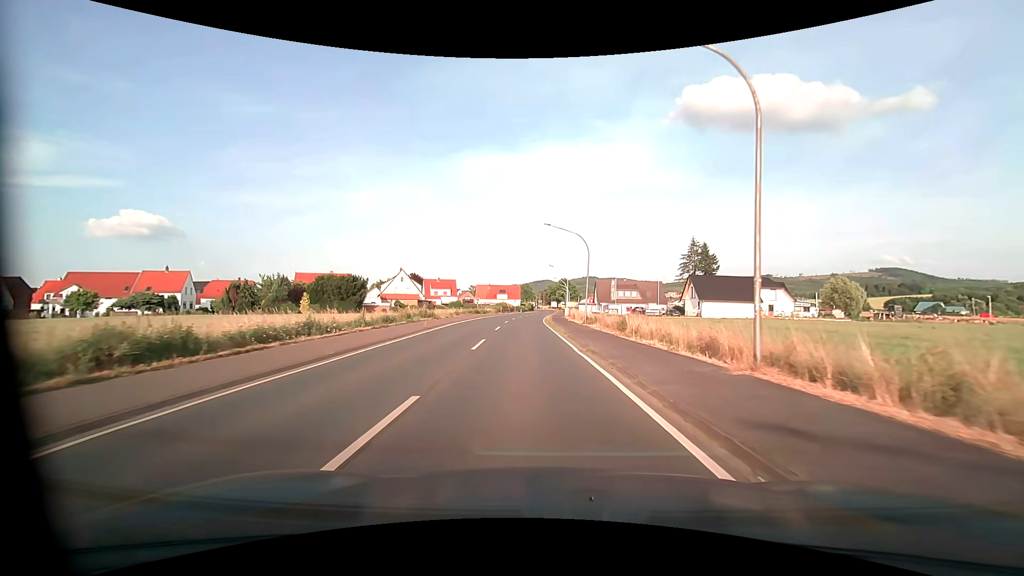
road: primary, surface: asphalt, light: Day
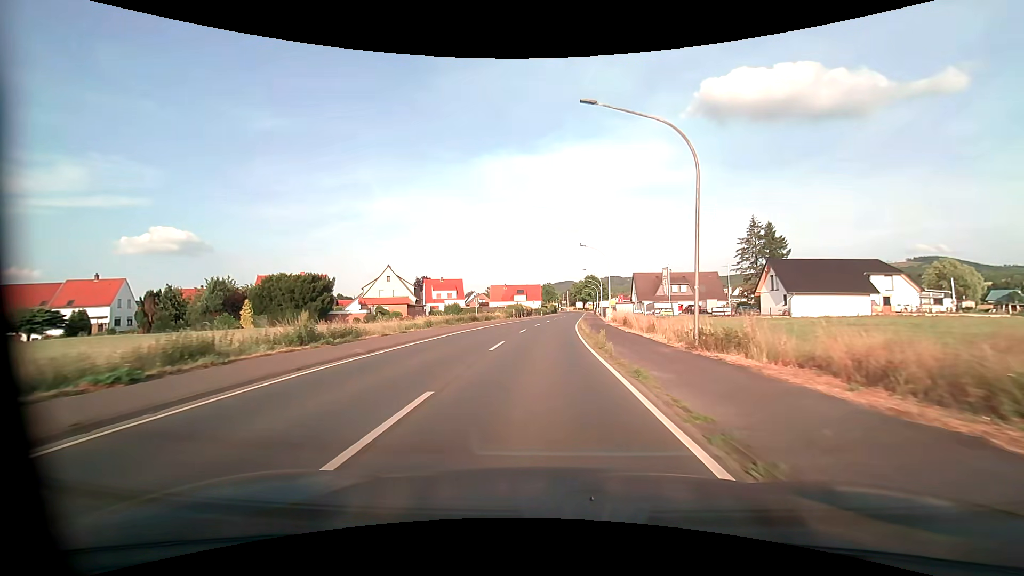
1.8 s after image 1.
(-0.6, +24.1) m; -2°
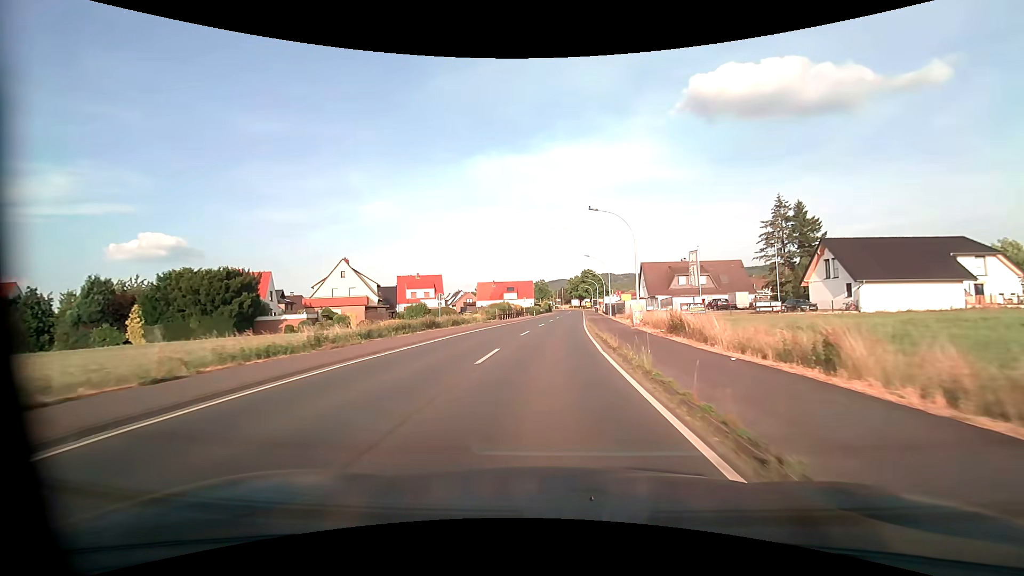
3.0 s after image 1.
(0.0, +16.3) m; +1°
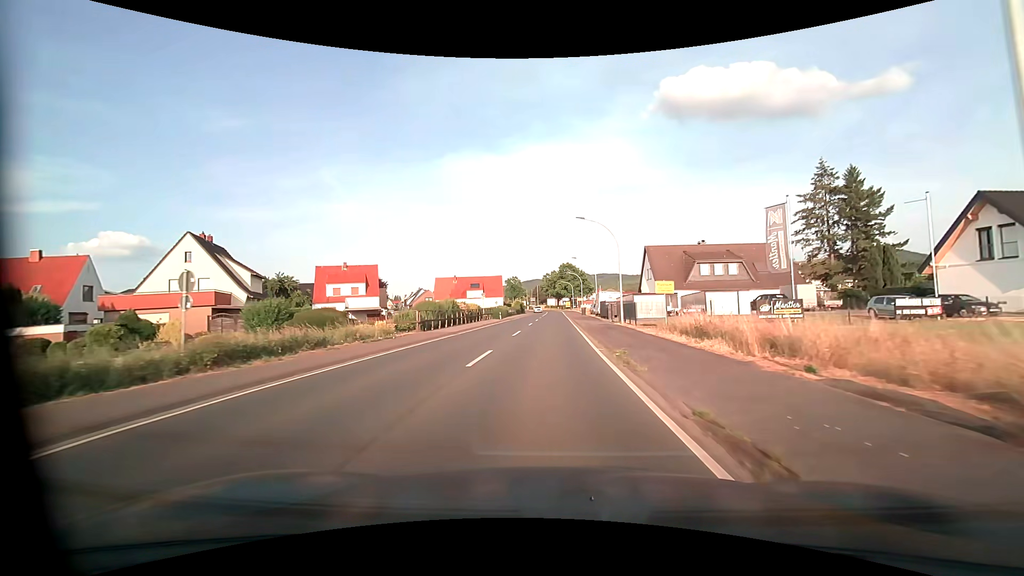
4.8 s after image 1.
(+0.6, +24.9) m; +3°
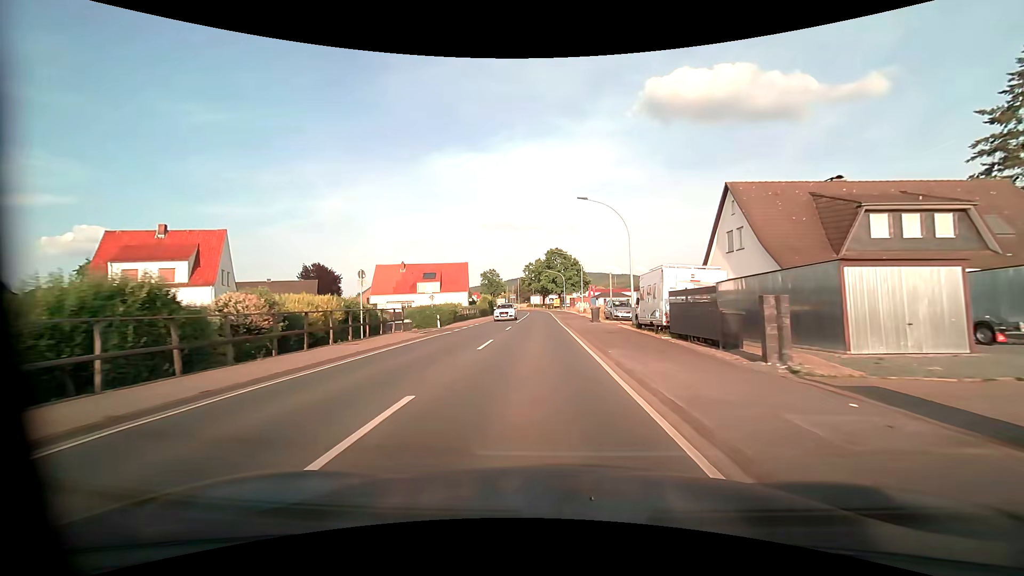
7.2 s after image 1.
(+0.6, +33.4) m; +1°
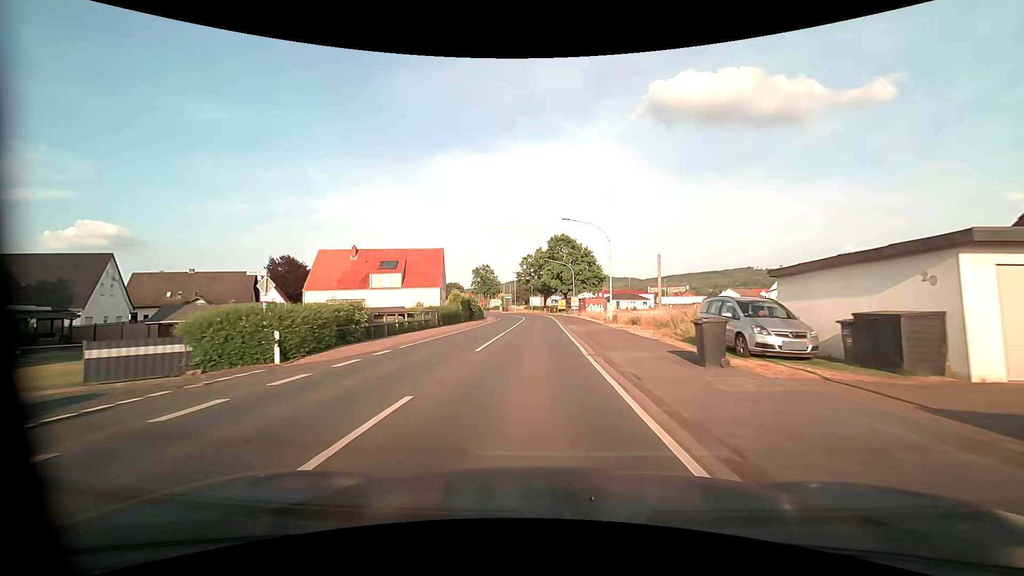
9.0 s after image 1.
(+0.1, +23.8) m; 0°
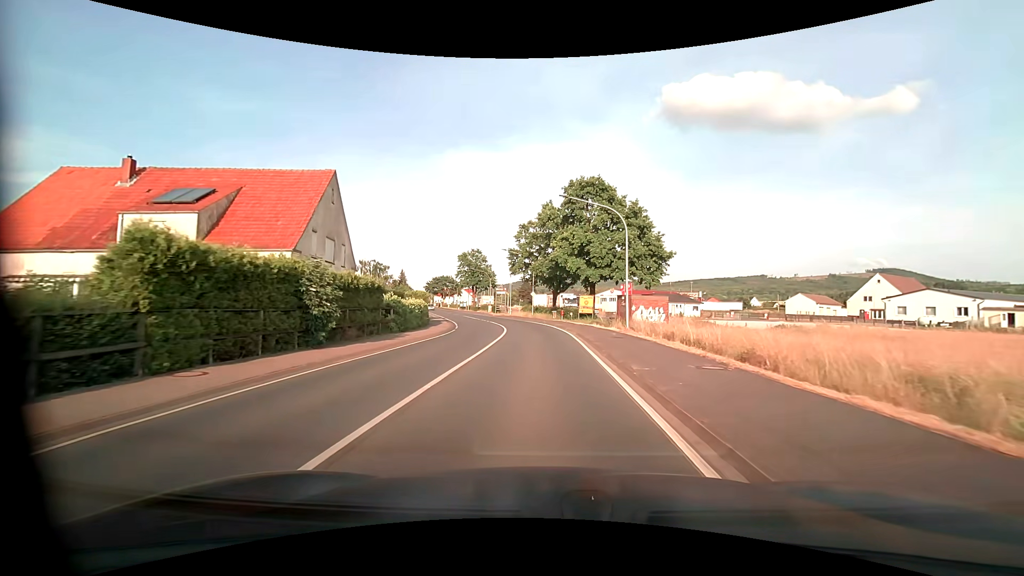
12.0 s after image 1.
(-0.3, +37.4) m; -1°
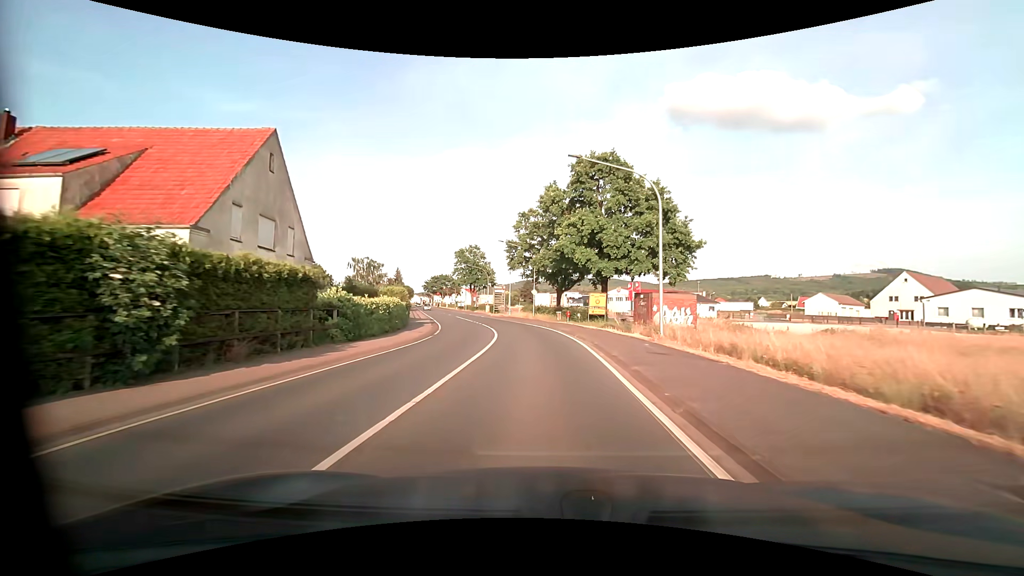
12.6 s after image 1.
(0.0, +7.2) m; -1°
(0, +10) (0, +20) (-1, +30) (-3, +40) (-5, +50) (-8, +59) (-11, +69) (-13, +78) (-16, +88) (-19, +98) m
